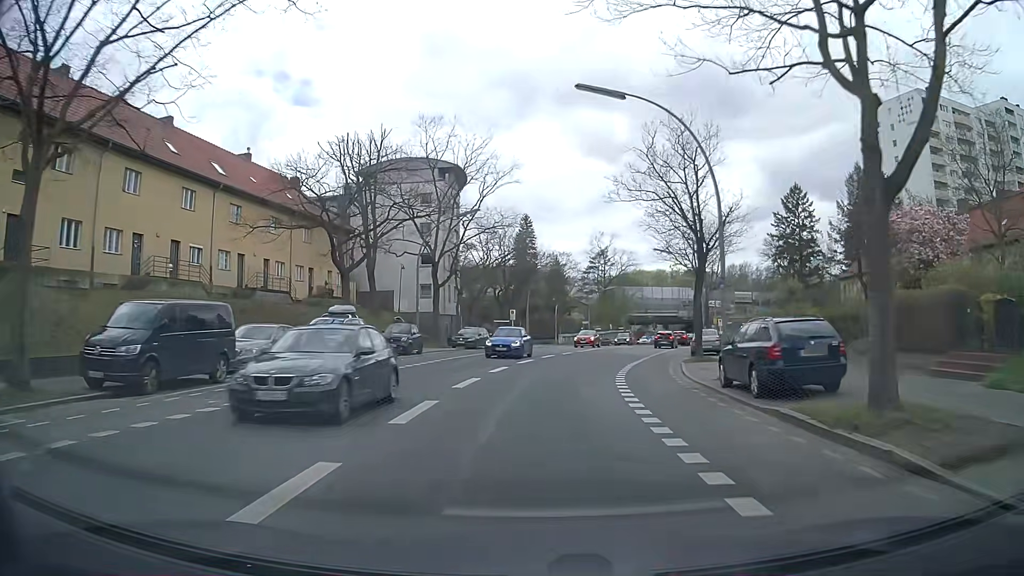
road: secondary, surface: asphalt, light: Day
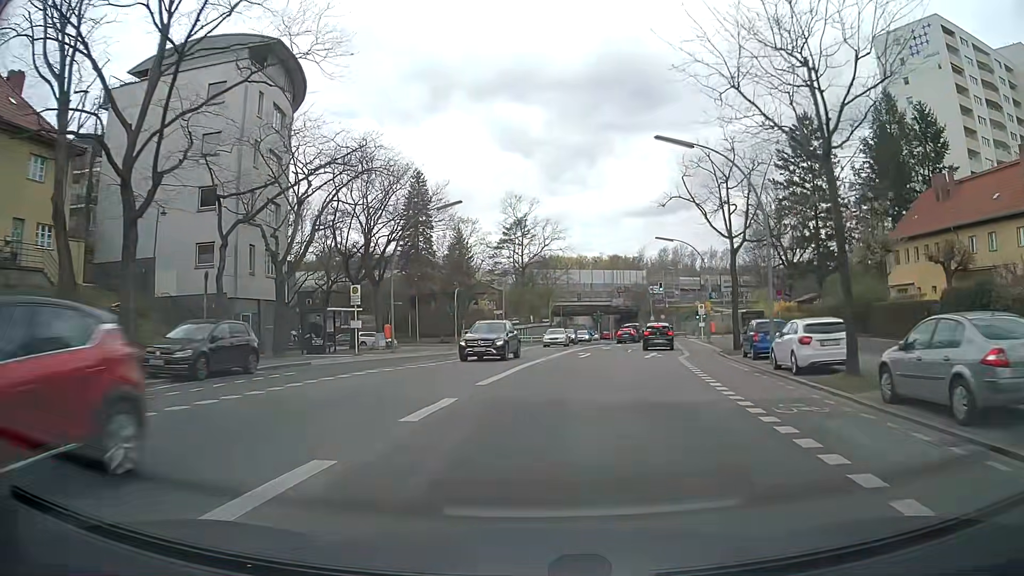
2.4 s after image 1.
(+2.2, +29.7) m; +8°
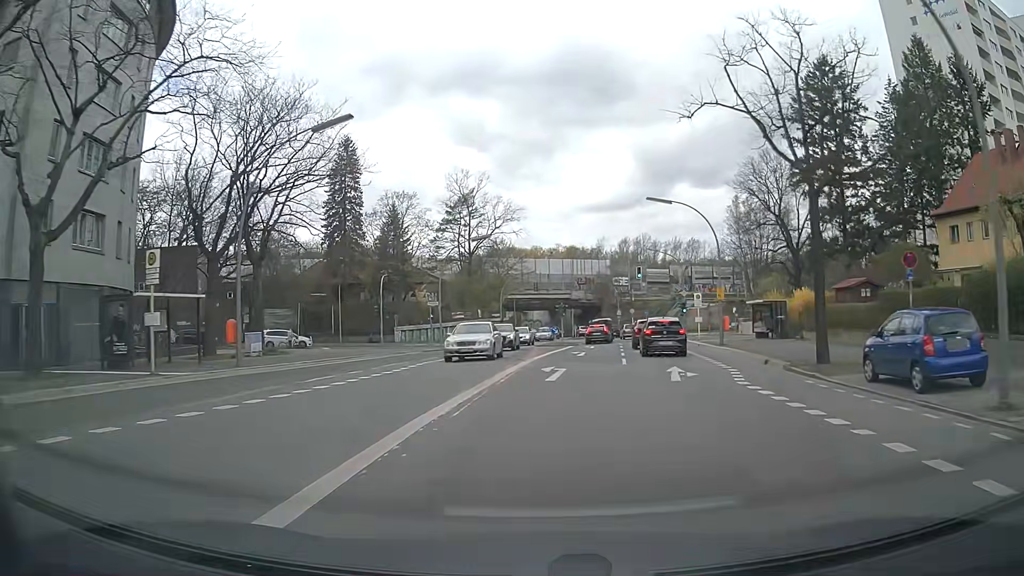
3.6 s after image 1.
(+0.4, +14.0) m; +4°
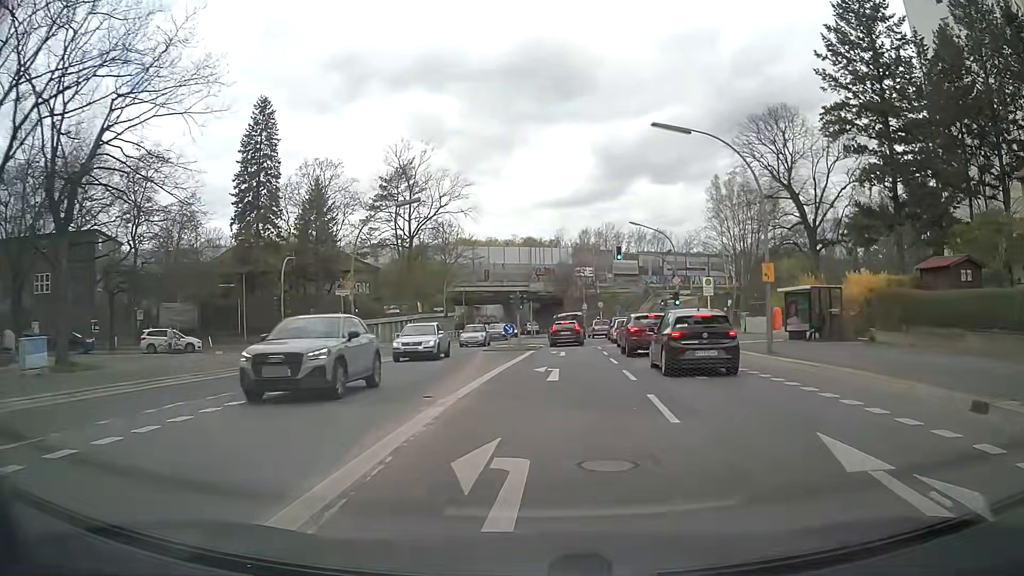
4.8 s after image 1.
(+0.4, +12.8) m; +3°
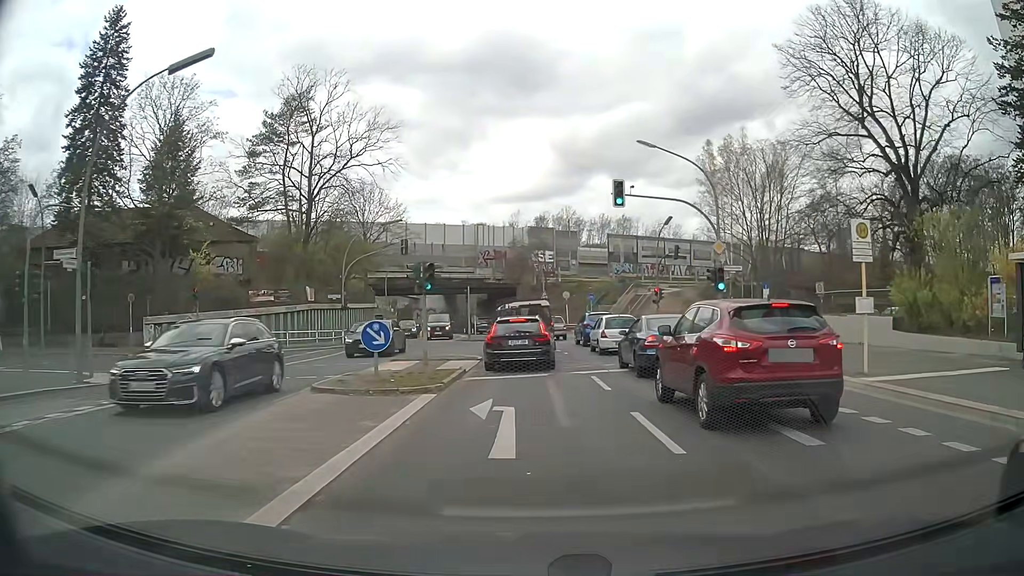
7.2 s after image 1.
(+0.8, +19.4) m; +4°
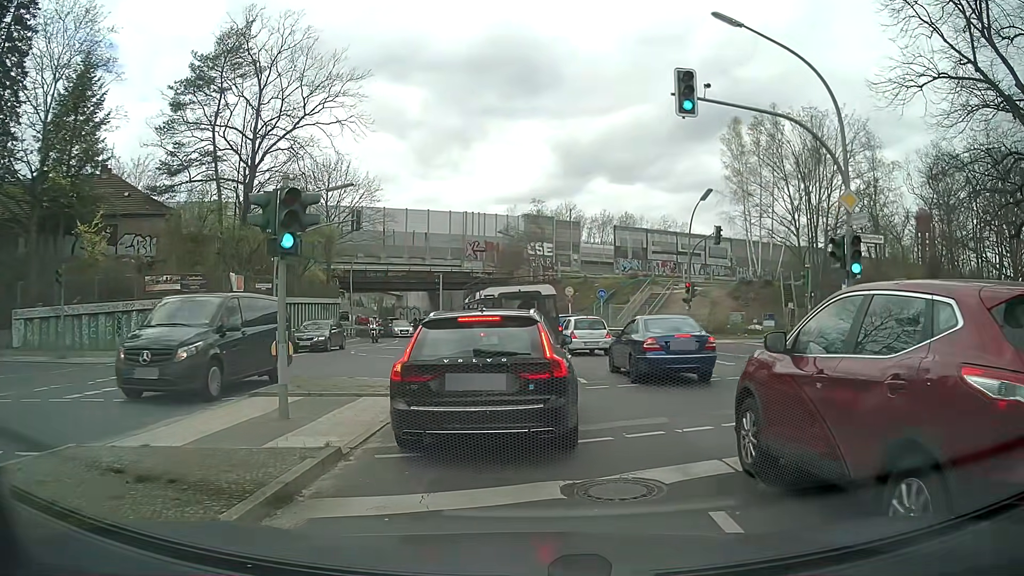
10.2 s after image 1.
(0.0, +10.5) m; +1°
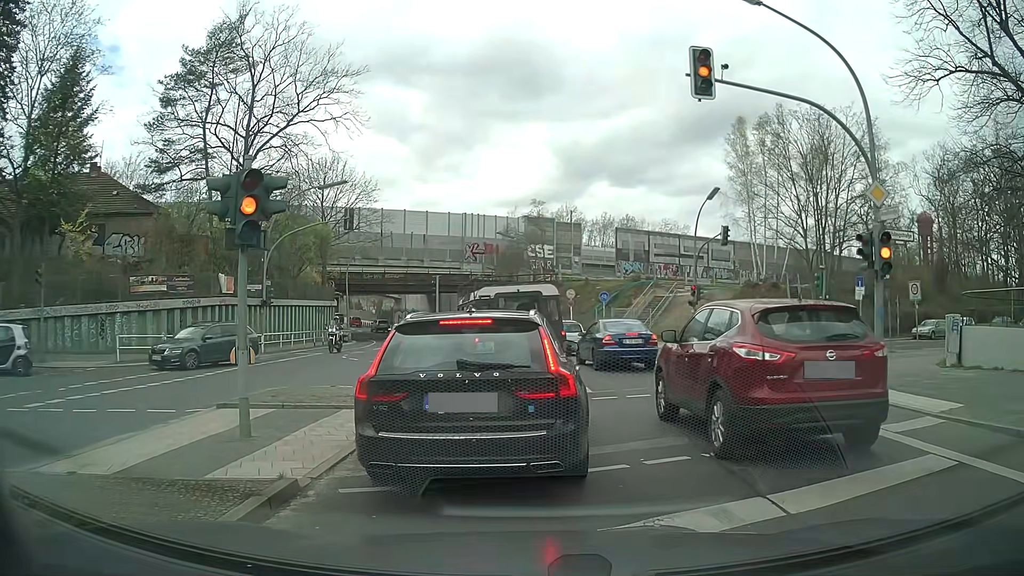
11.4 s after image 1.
(0.0, +1.2) m; 0°
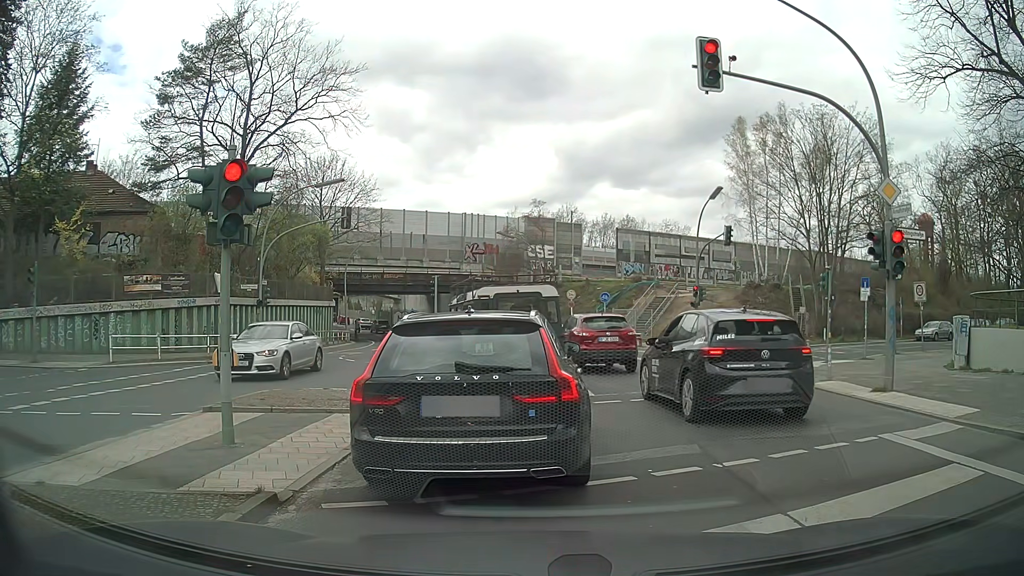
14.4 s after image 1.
(0.0, +0.5) m; 0°
